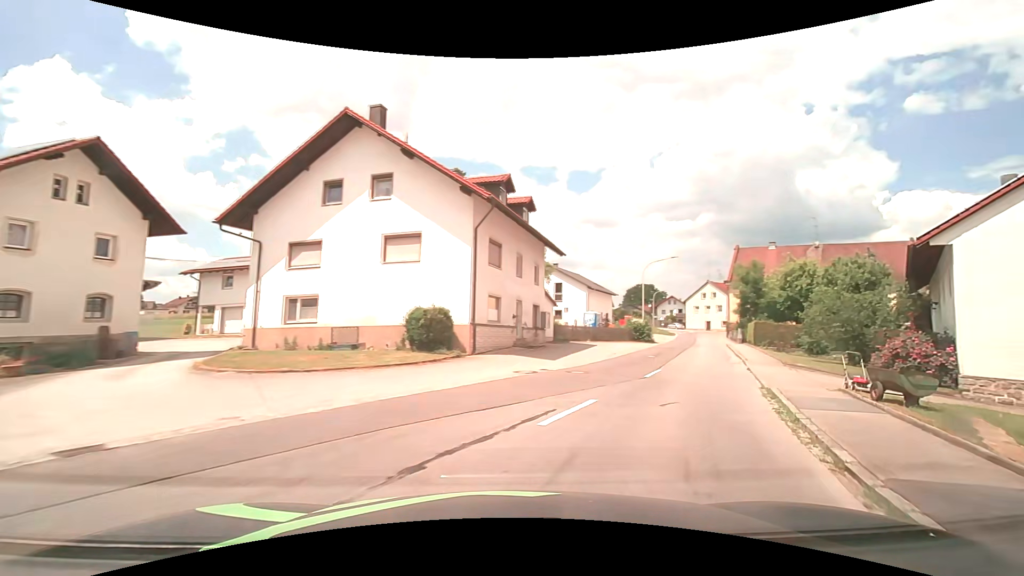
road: tertiary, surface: asphalt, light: Day
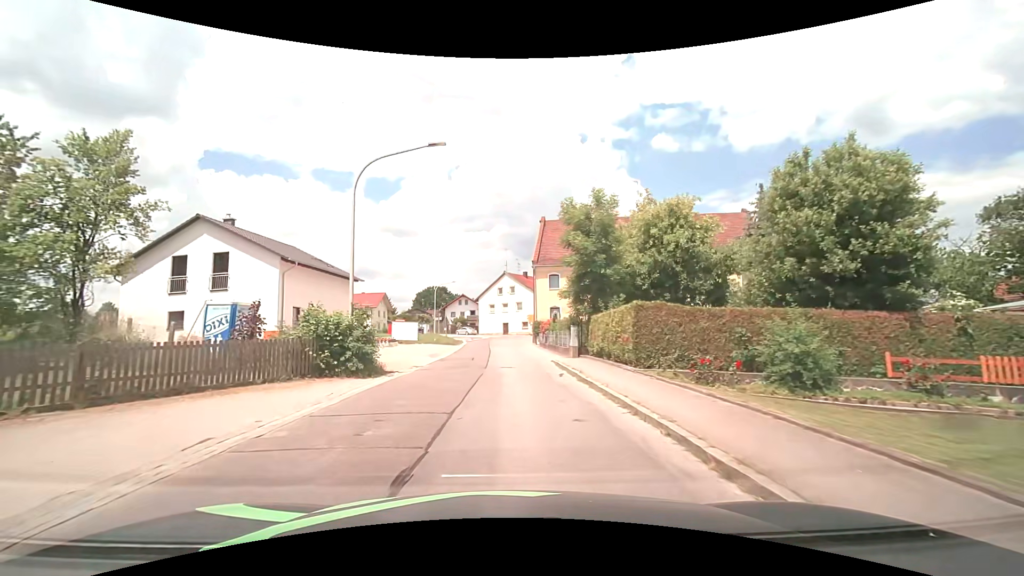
(+10.5, +27.7) m; +24°
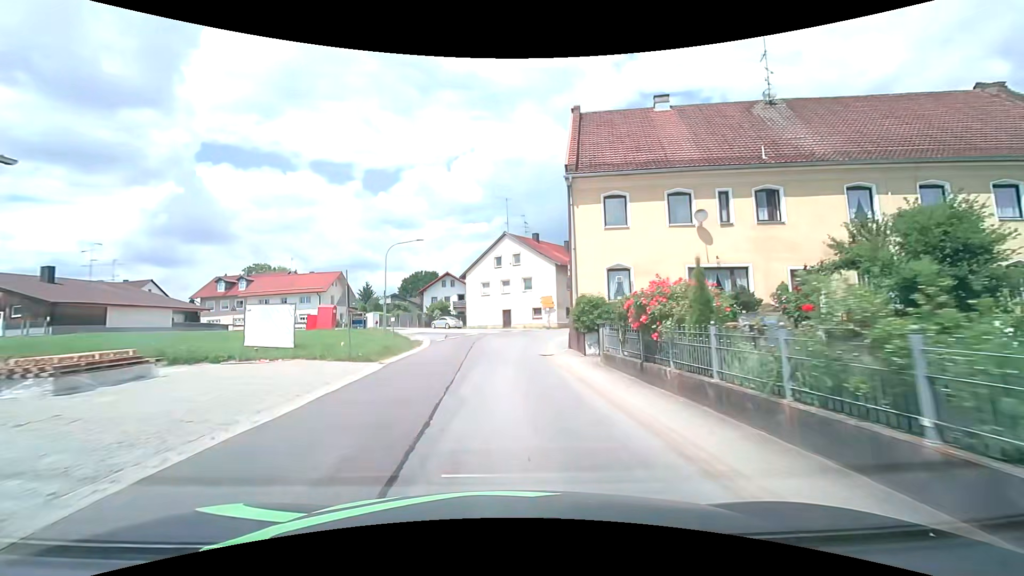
(-0.2, +28.0) m; 0°
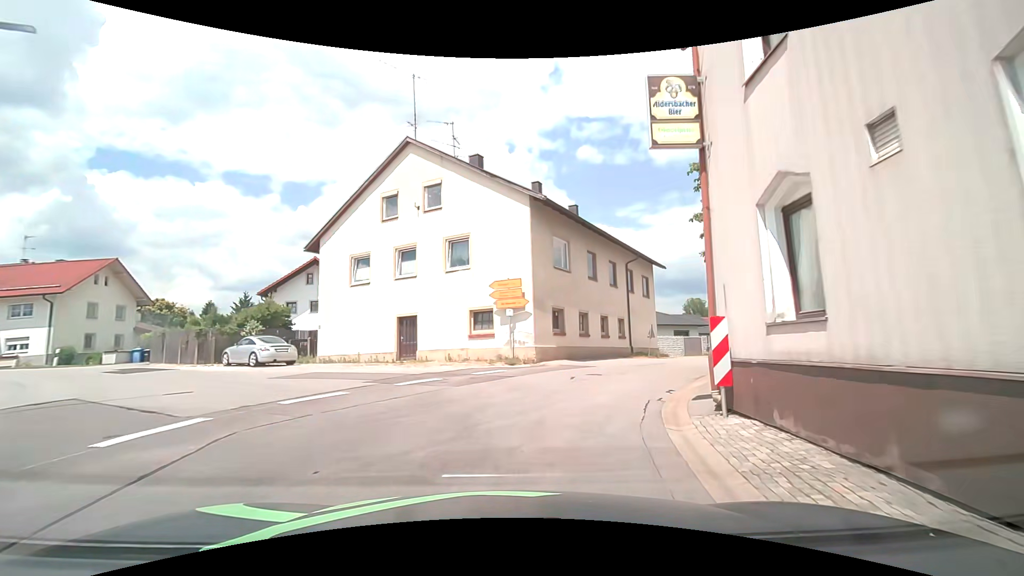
(+0.6, +29.5) m; +7°
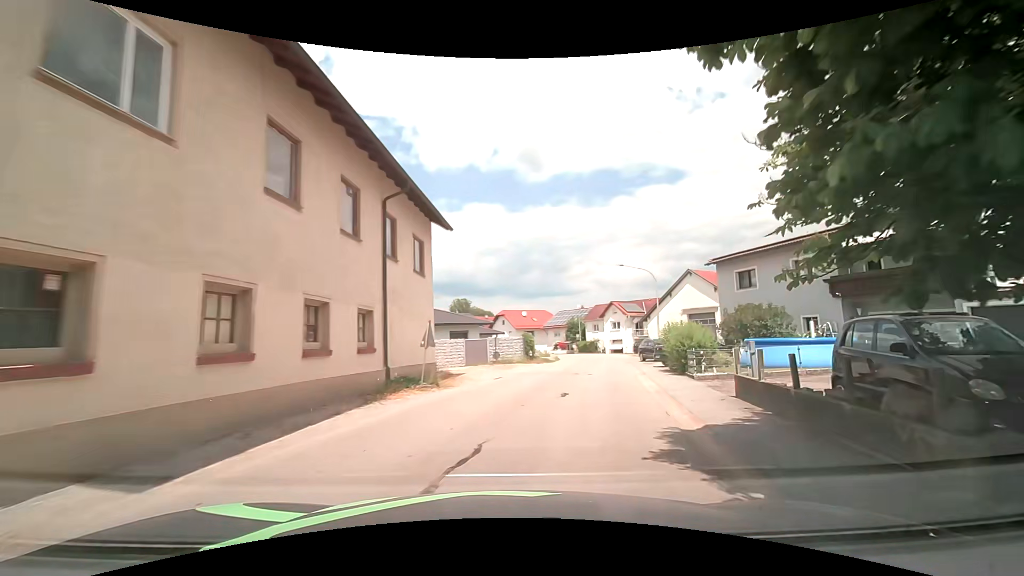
(+3.1, +15.0) m; +26°
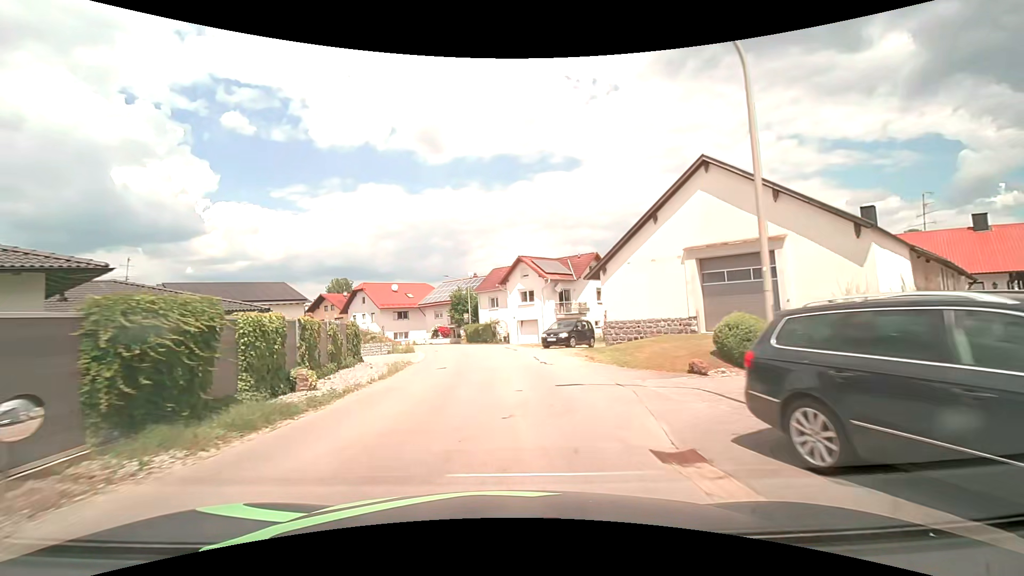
(+5.4, +30.6) m; +12°
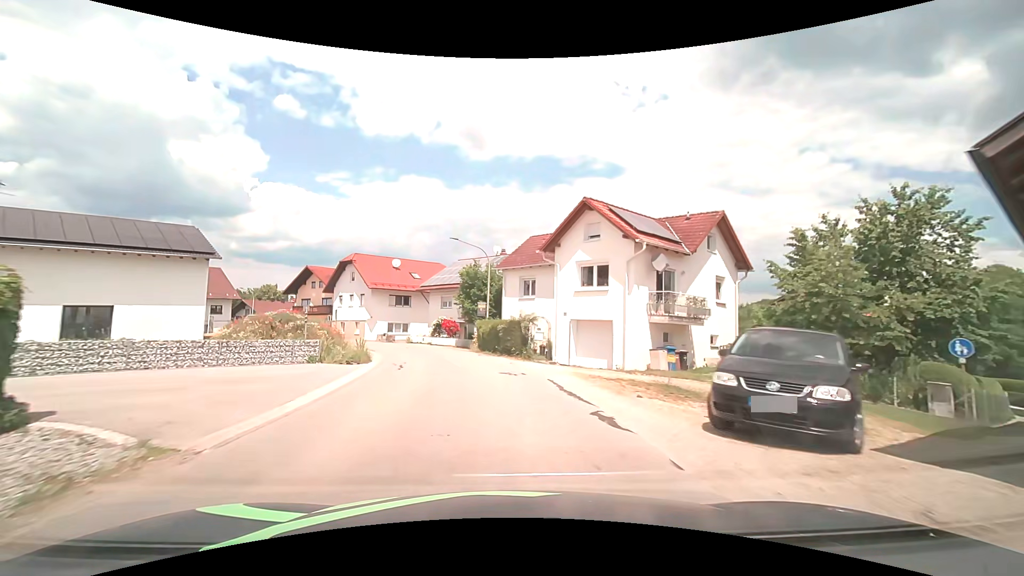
(-0.8, +20.3) m; -3°
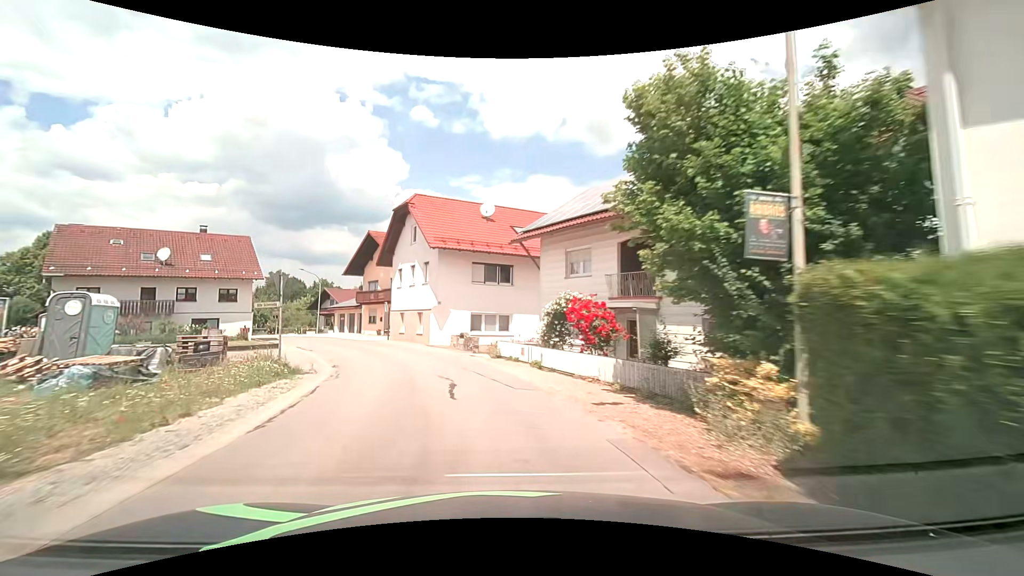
(-3.0, +26.9) m; -15°
(-1, +10) (-3, +20) (-7, +29) (-11, +38) (-17, +46) (-24, +53) (-32, +59) (-40, +65) (-48, +71) (-57, +76) m
